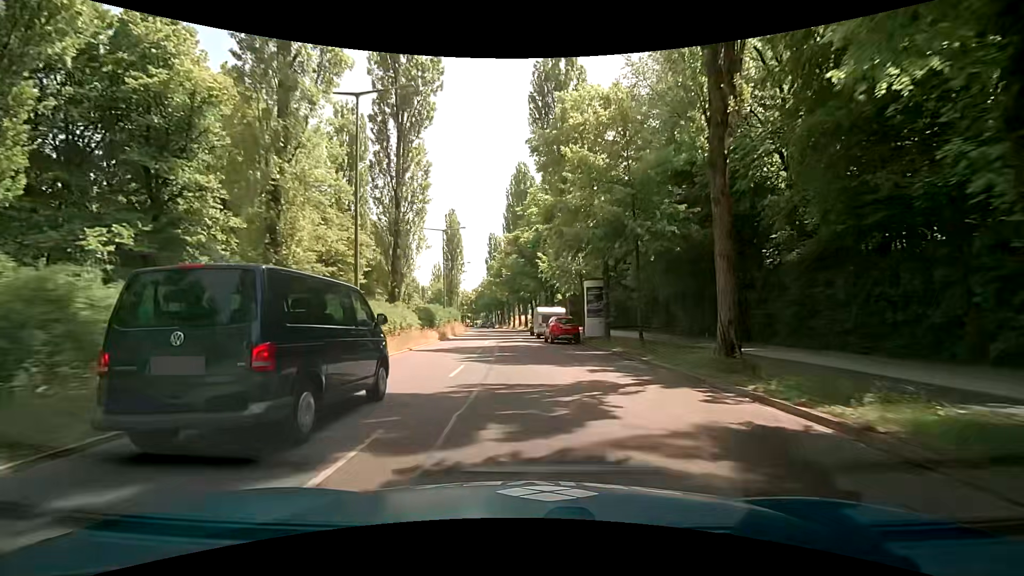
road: secondary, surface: asphalt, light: Day
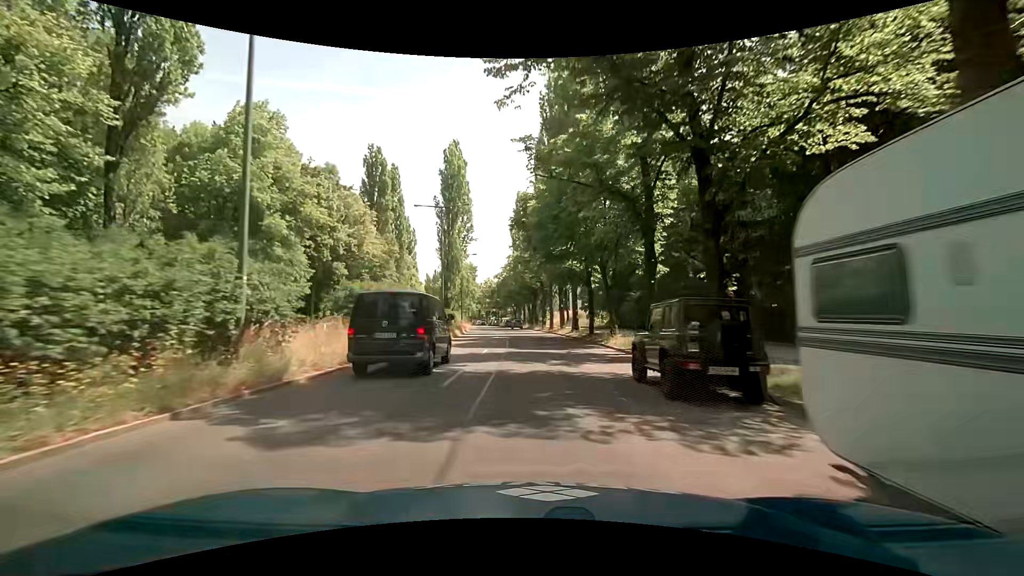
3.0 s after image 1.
(-0.7, +38.7) m; -4°
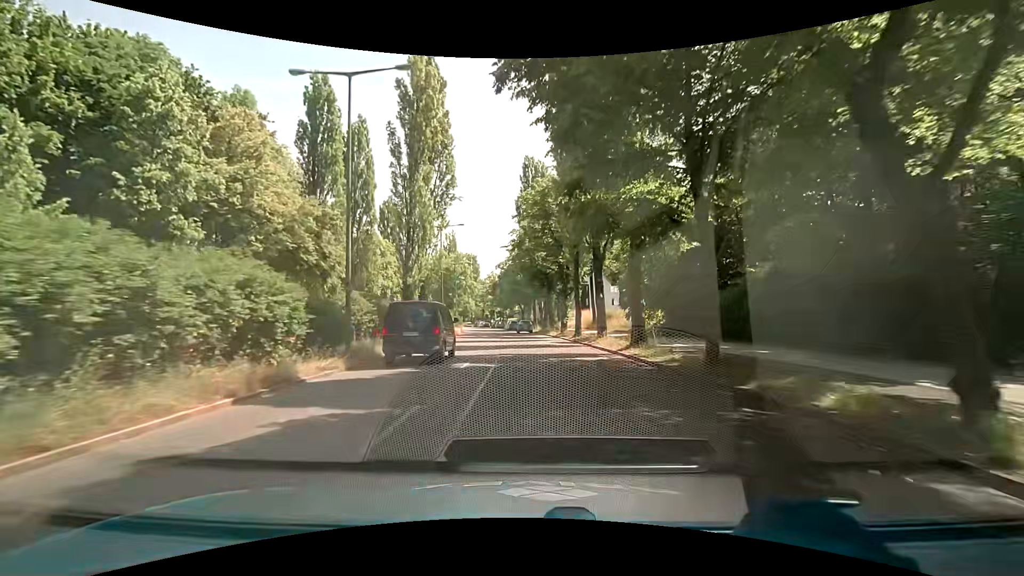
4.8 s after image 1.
(0.0, +22.8) m; -1°
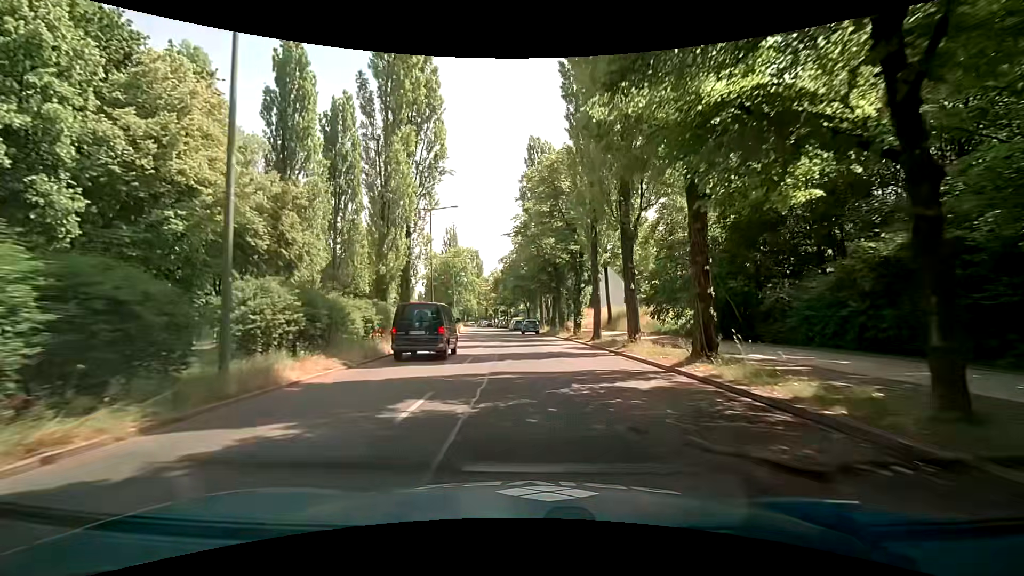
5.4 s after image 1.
(0.0, +7.5) m; -1°
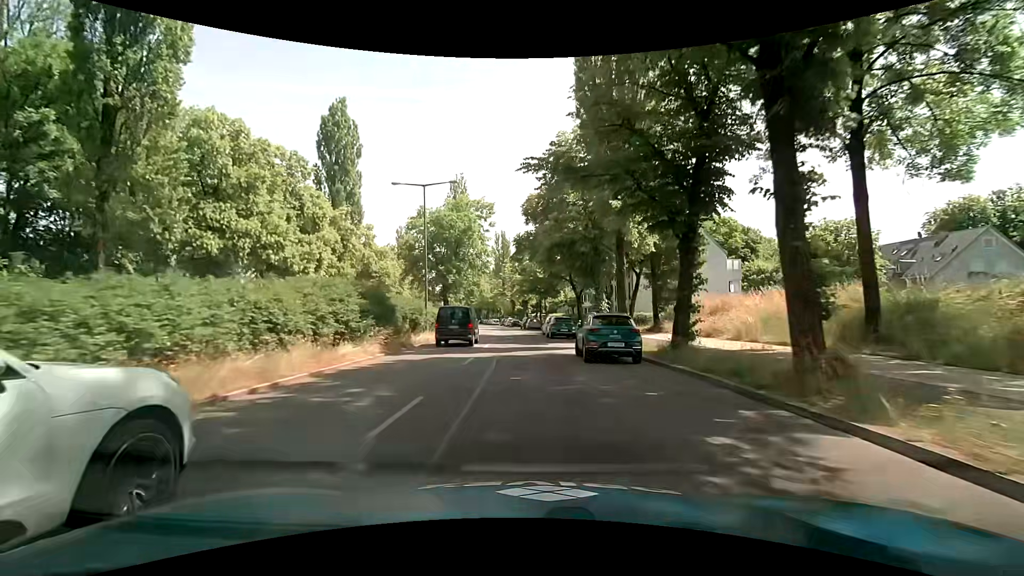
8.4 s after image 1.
(-0.9, +37.1) m; -3°
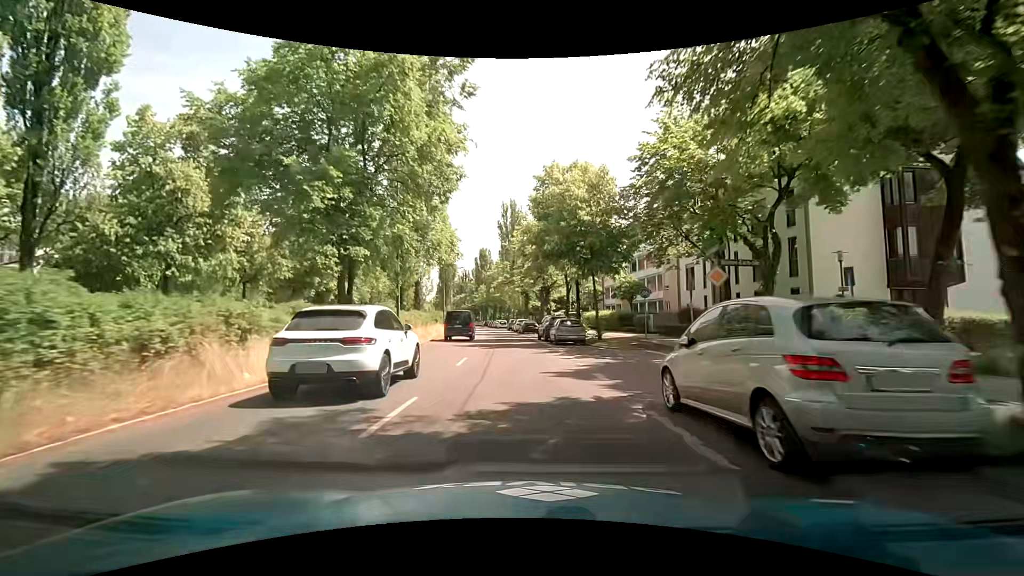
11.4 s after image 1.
(-0.7, +35.9) m; -1°
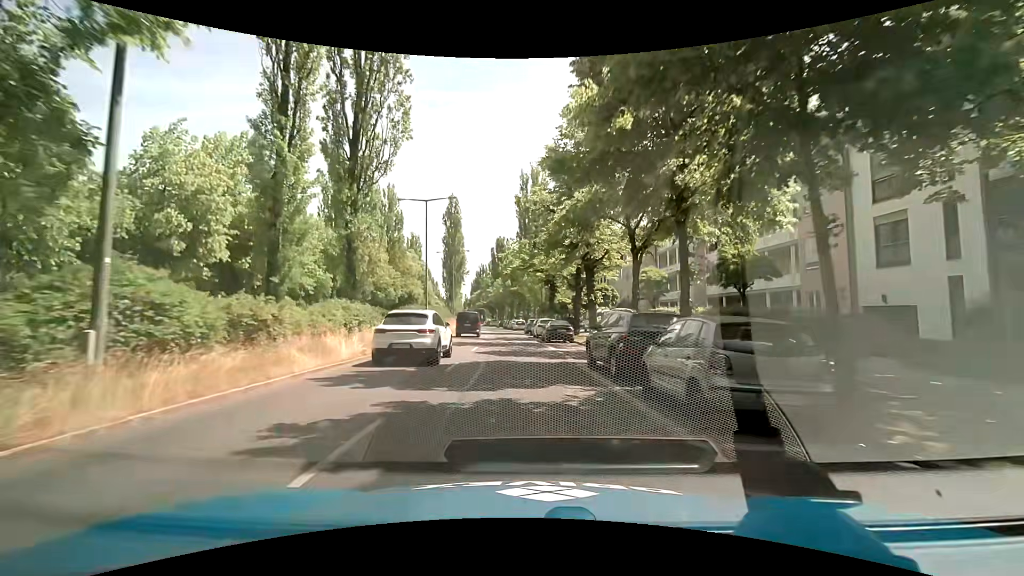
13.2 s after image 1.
(-0.7, +20.1) m; -3°
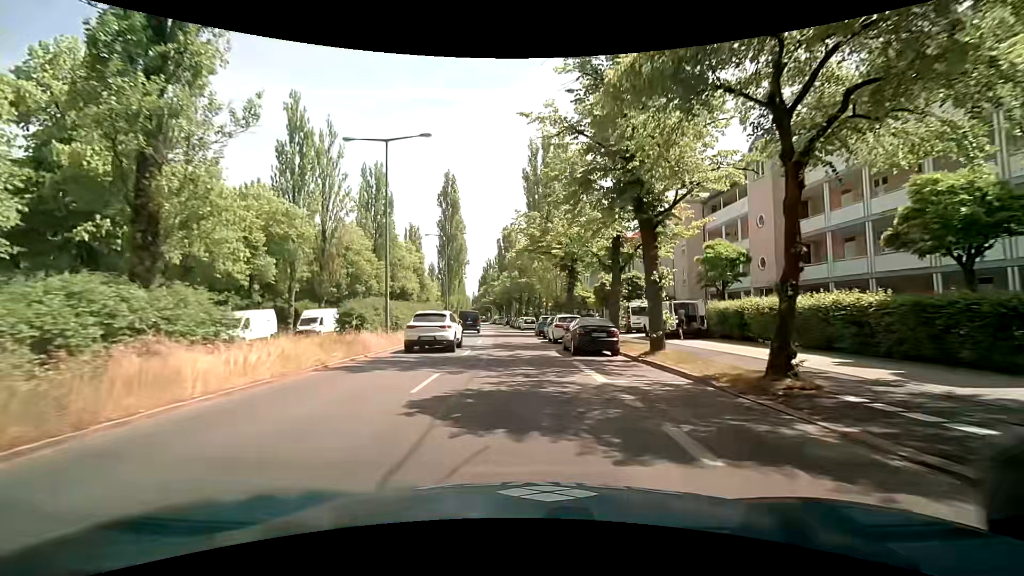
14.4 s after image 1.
(-0.2, +12.6) m; 0°
